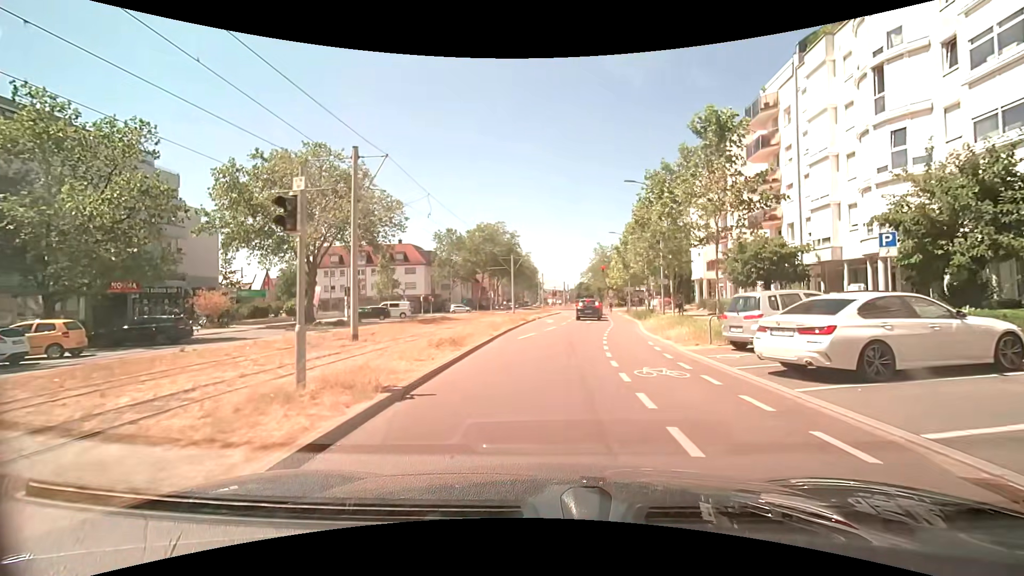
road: tertiary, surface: asphalt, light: Day
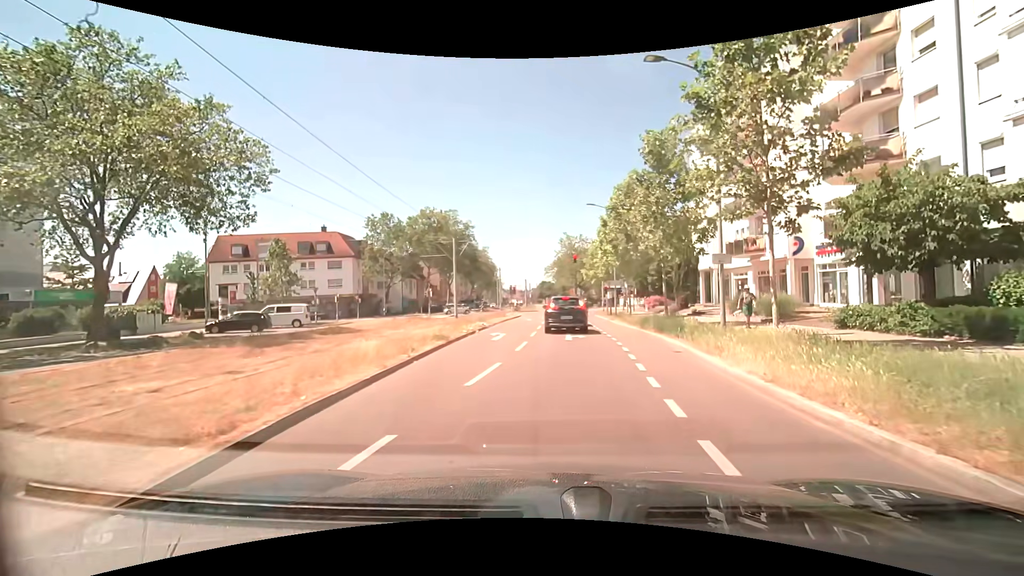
(+0.7, +16.4) m; +5°
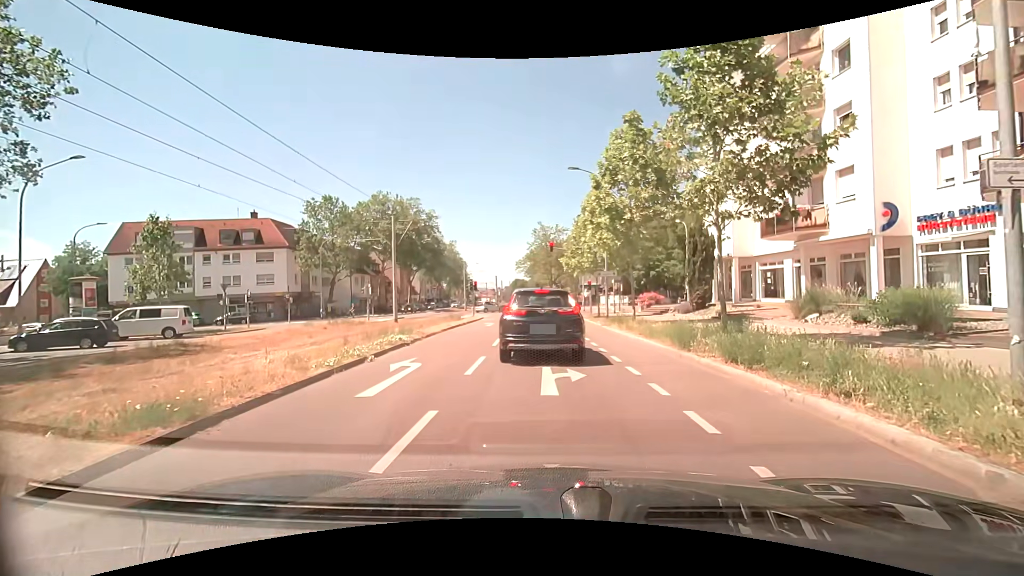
(+0.3, +10.4) m; +4°
